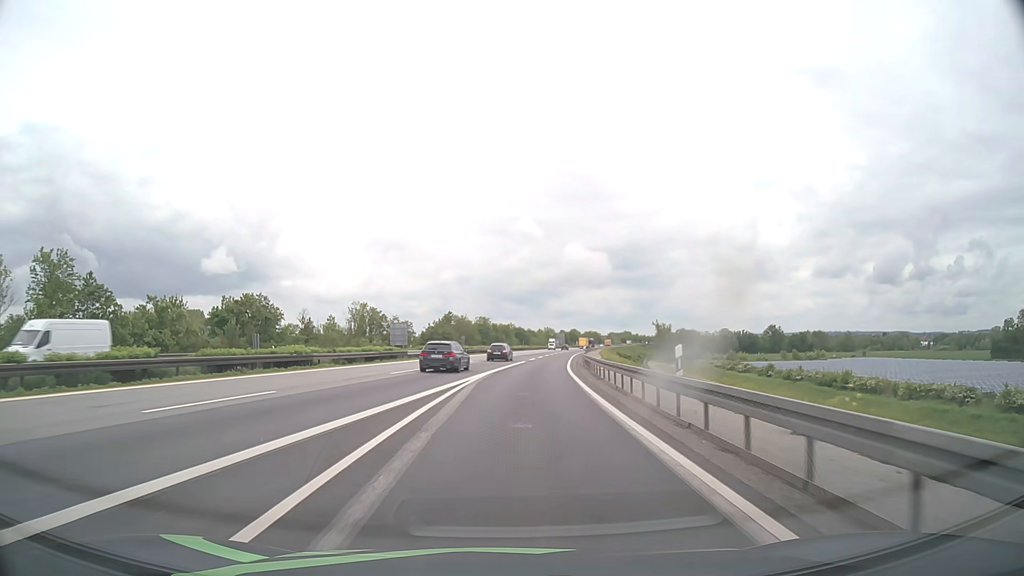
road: motorway_link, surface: asphalt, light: Day
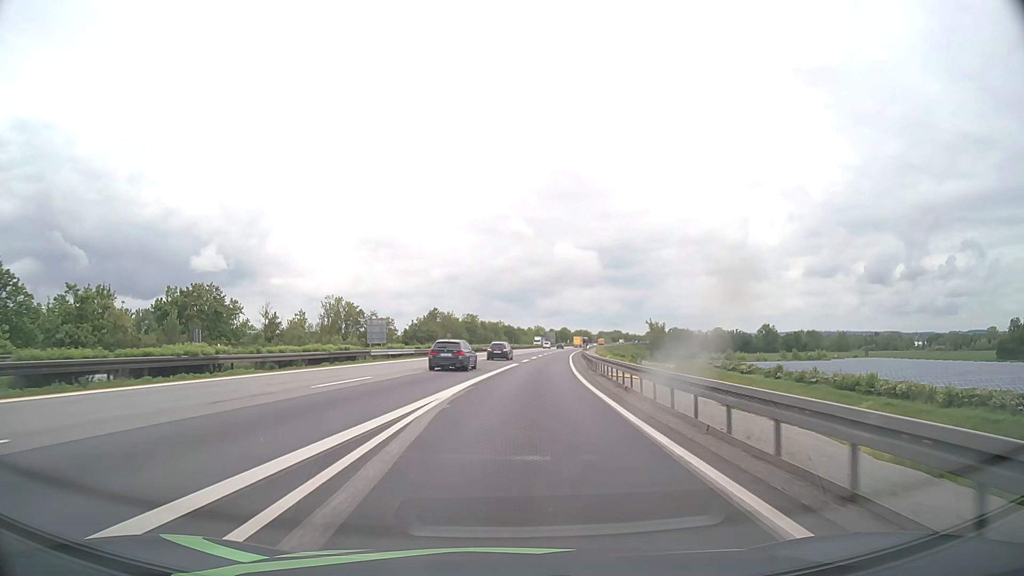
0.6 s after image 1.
(+0.1, +10.7) m; +1°
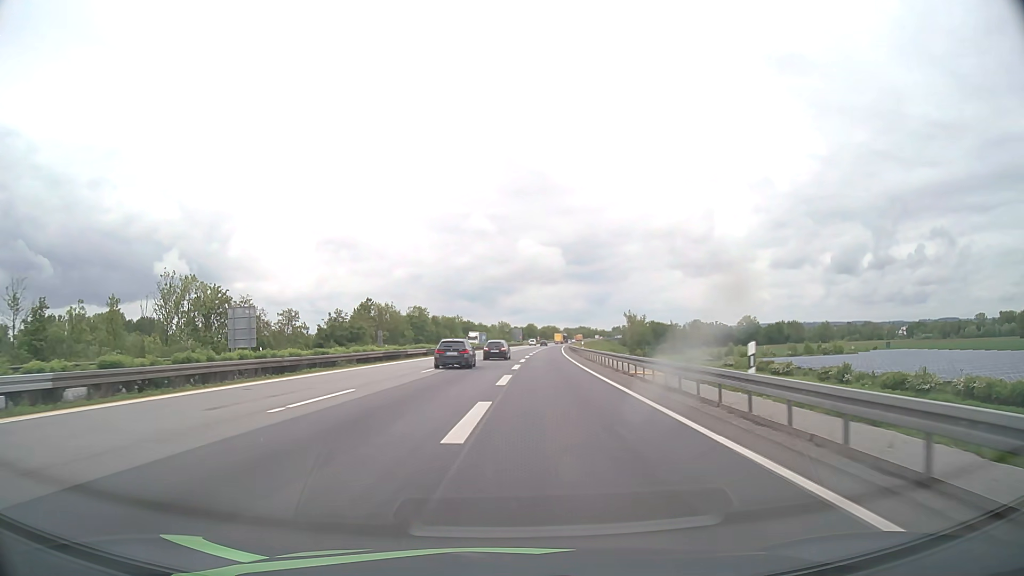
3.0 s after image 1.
(+1.4, +42.3) m; +3°
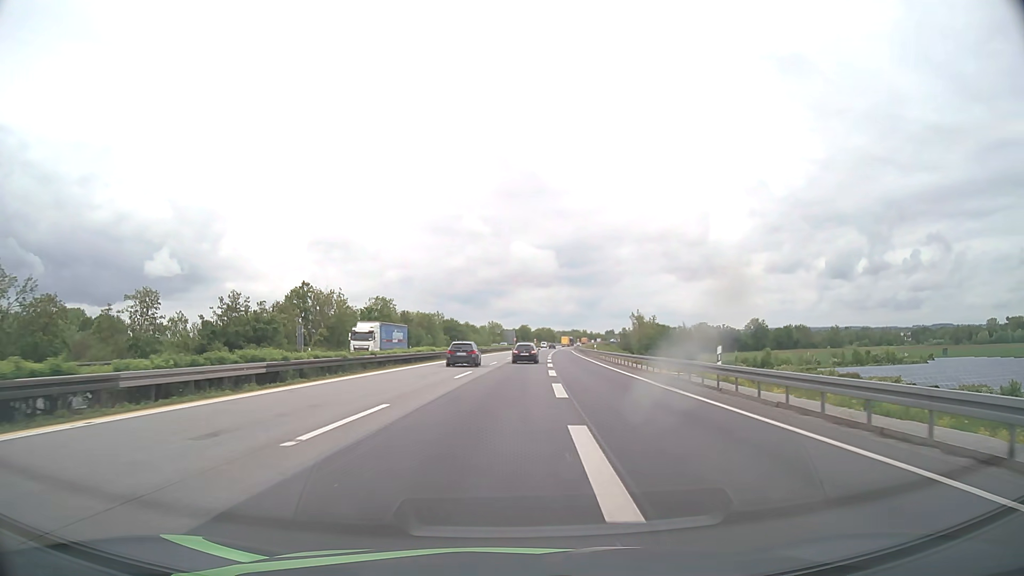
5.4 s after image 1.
(-0.2, +39.8) m; 0°
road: motorway
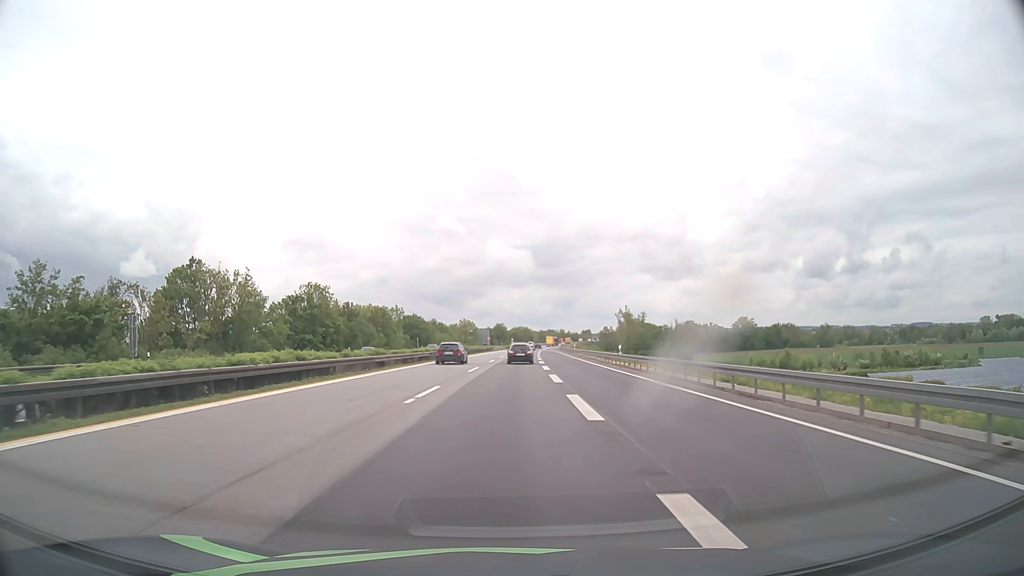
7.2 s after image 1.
(+0.6, +29.3) m; +2°
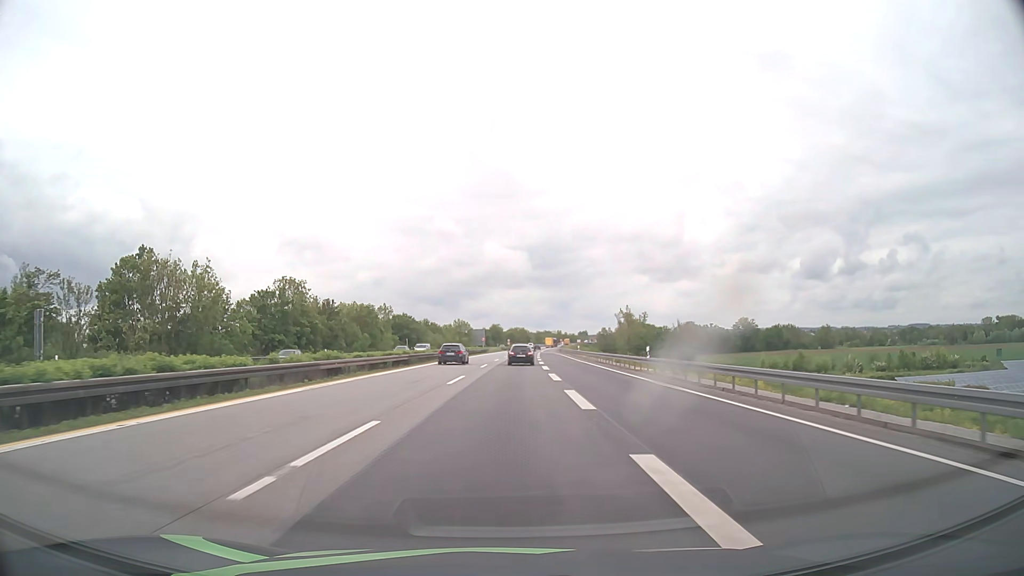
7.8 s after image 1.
(0.0, +9.8) m; 0°
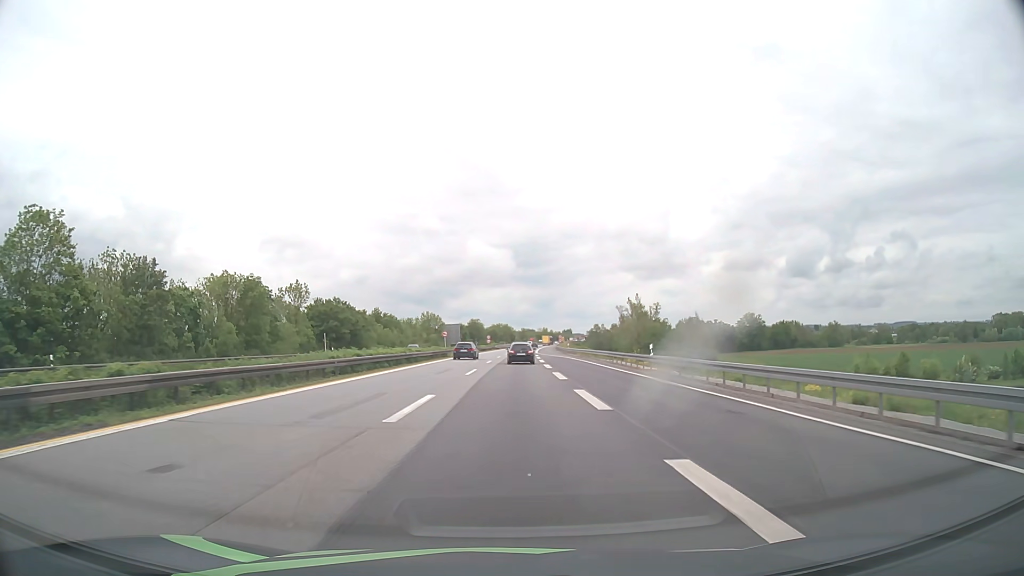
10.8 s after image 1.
(+0.6, +48.7) m; +1°
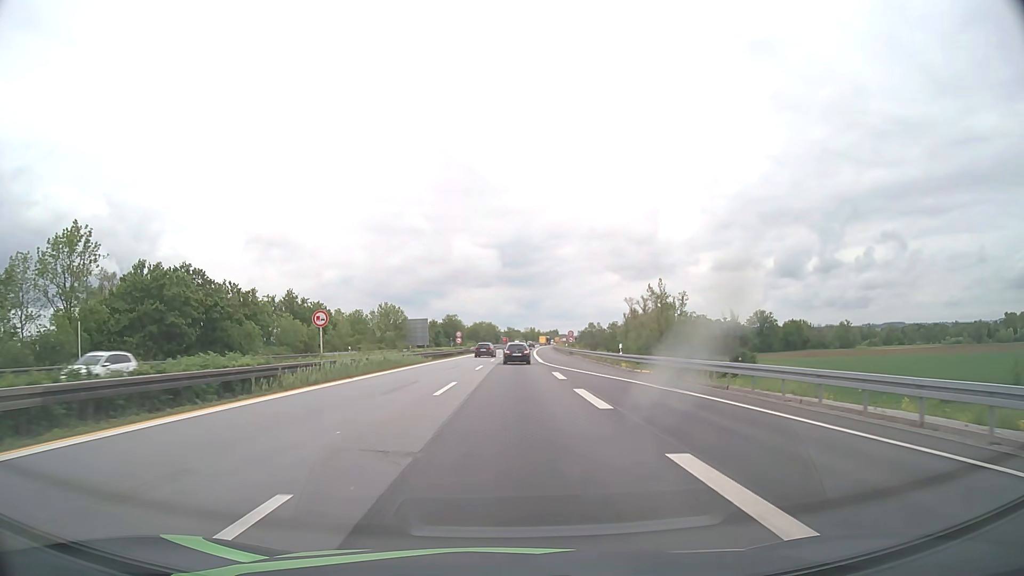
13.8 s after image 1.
(+0.5, +47.8) m; +1°
(0, +10) (0, +20) (0, +30) (0, +40) (+1, +50) (+1, +60) (+1, +70) (+1, +80) (+2, +90) (+2, +100) m
